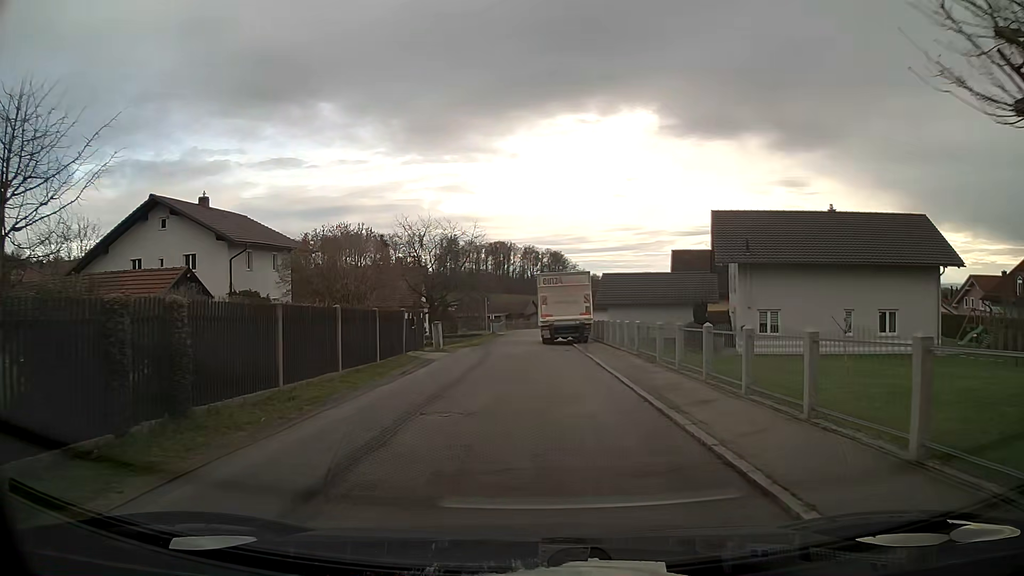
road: residential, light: Day
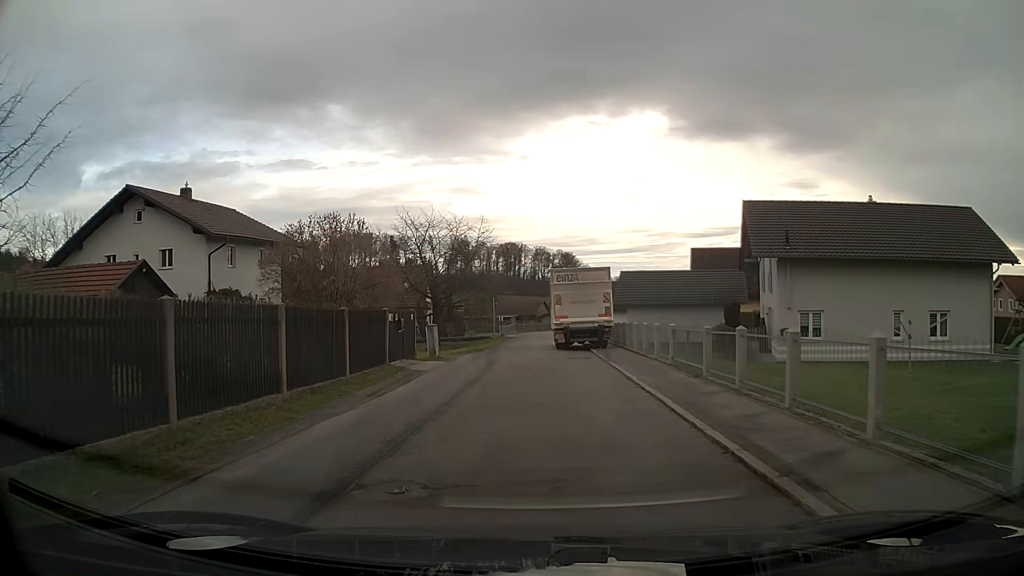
(0.0, +4.0) m; -1°
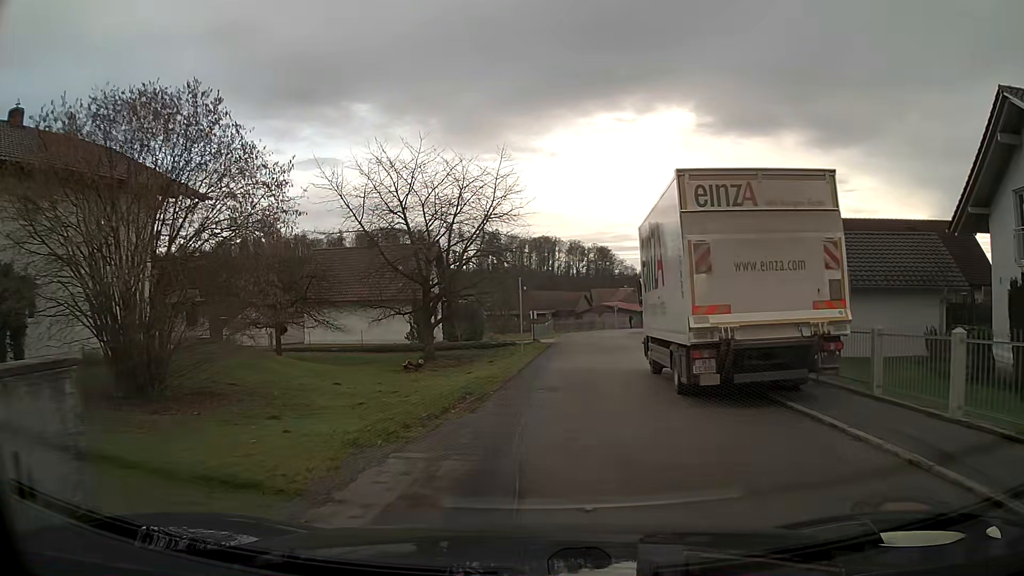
(-0.6, +19.2) m; -2°
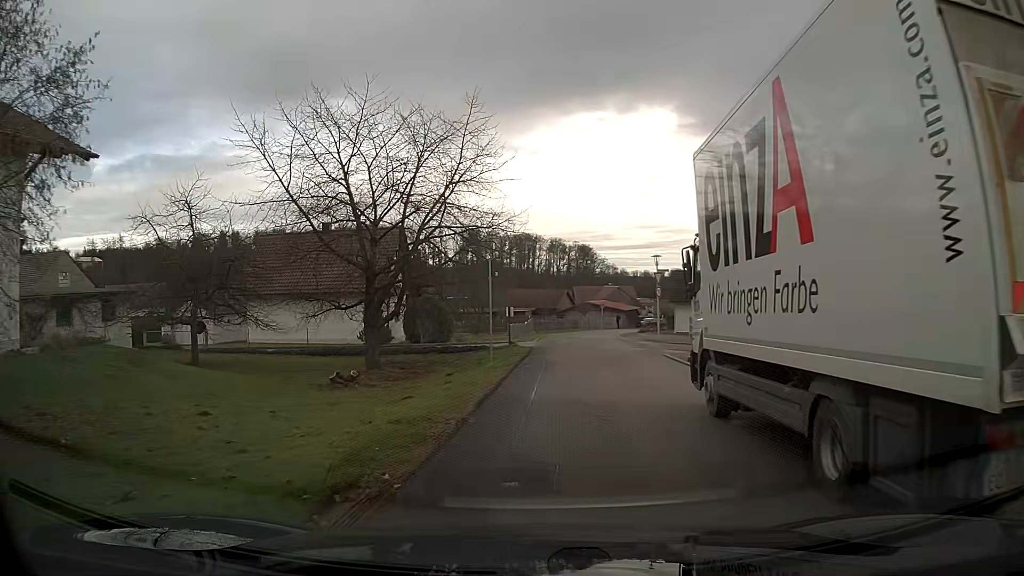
(+0.1, +7.1) m; +2°
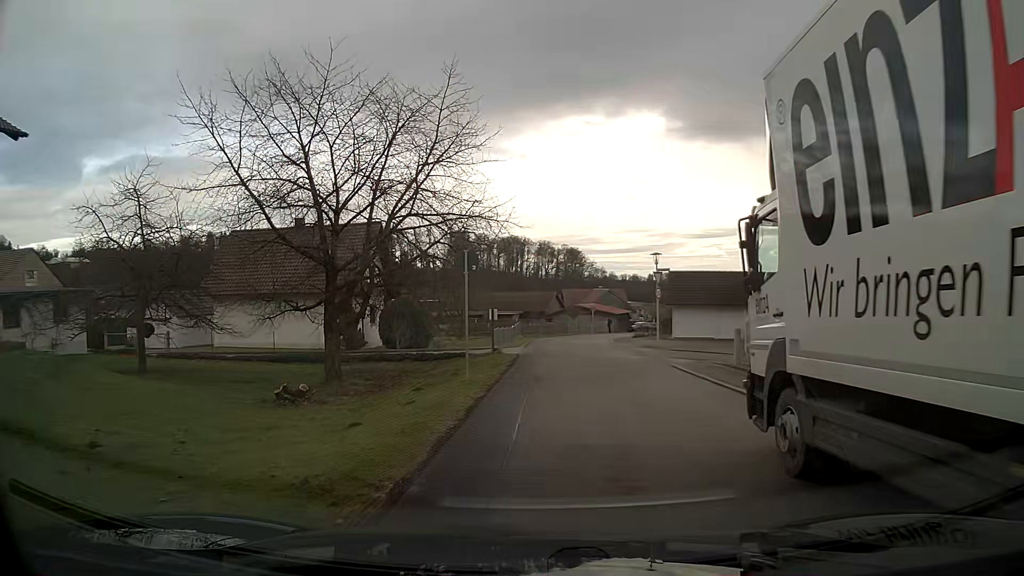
(0.0, +3.3) m; +1°
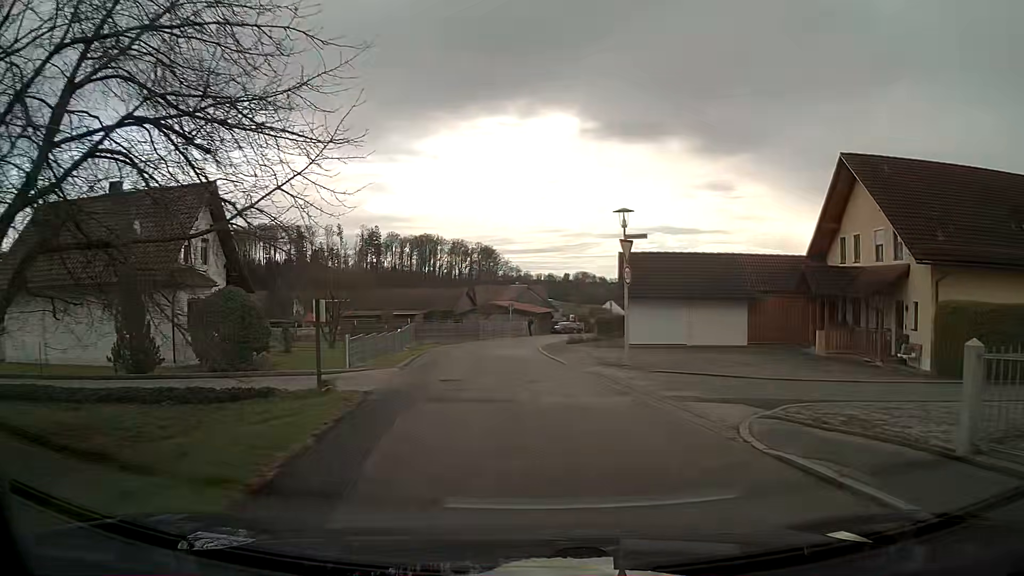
(+0.7, +13.4) m; +7°
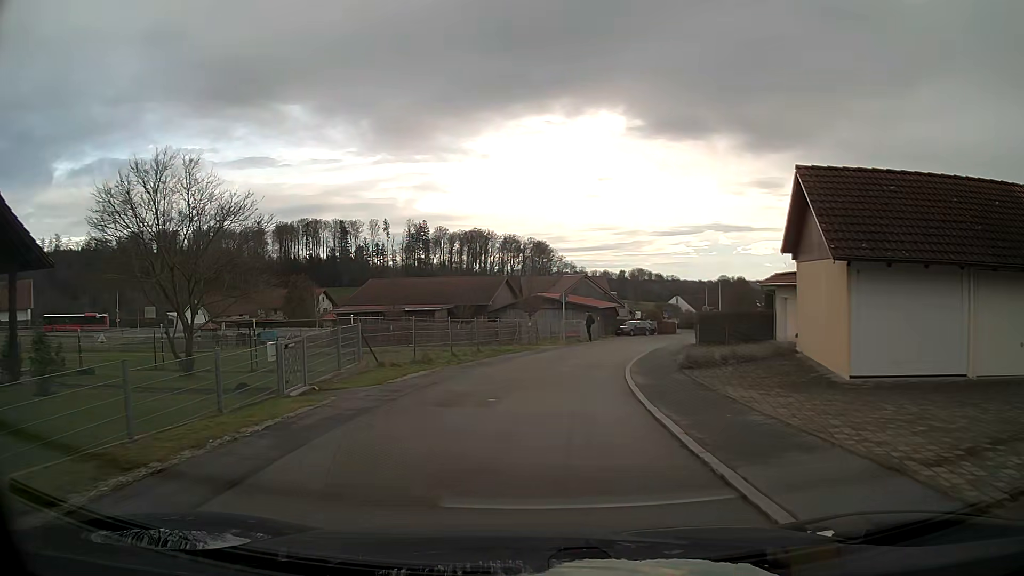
(-0.8, +19.7) m; -5°
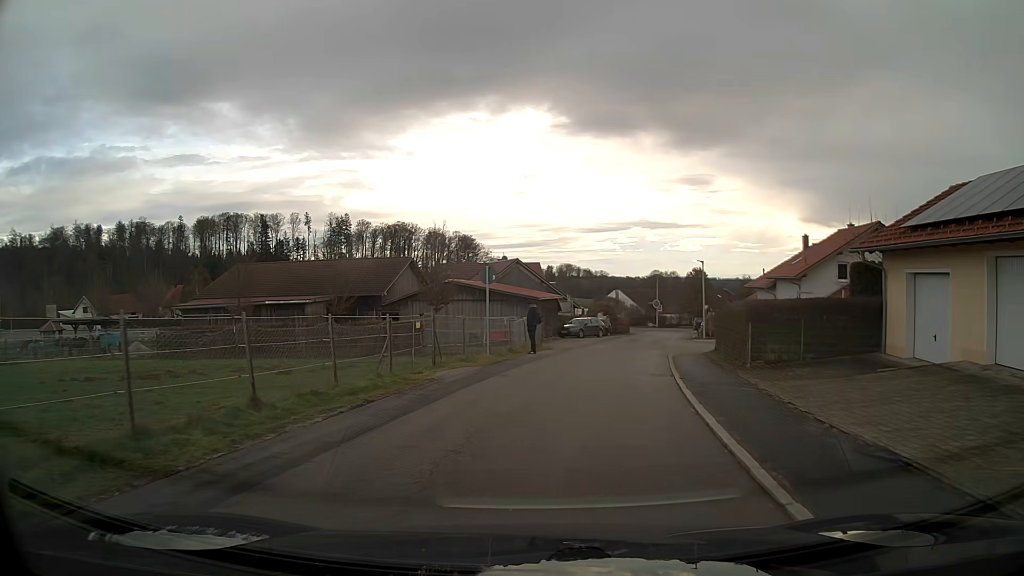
(+0.8, +16.8) m; +7°
(+1, +10) (+2, +20) (+4, +30) (+6, +40) (+8, +49) (+10, +59) (+12, +69) (+14, +79) (+14, +88) (+5, +92) m
